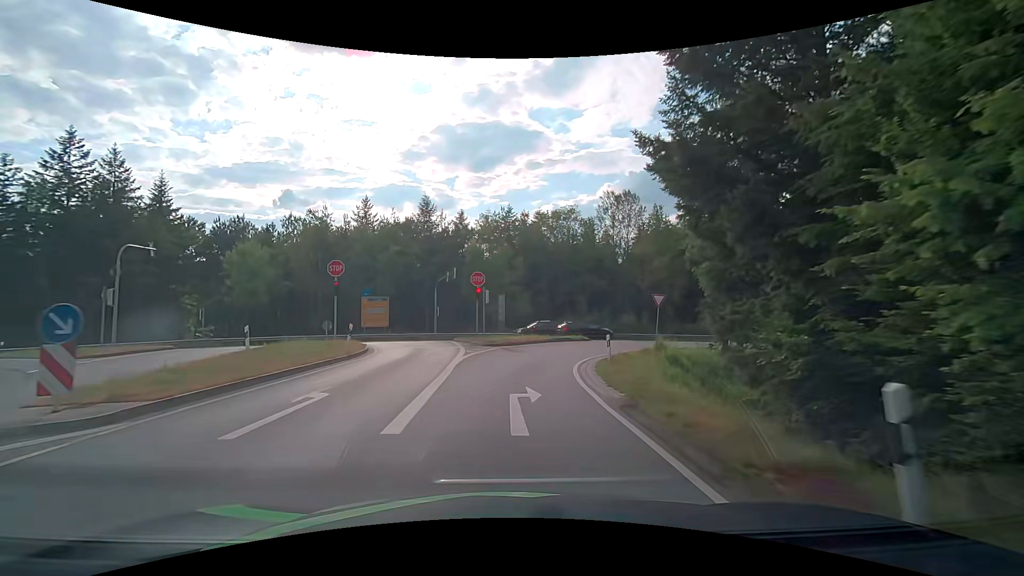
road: secondary_link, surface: asphalt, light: Day
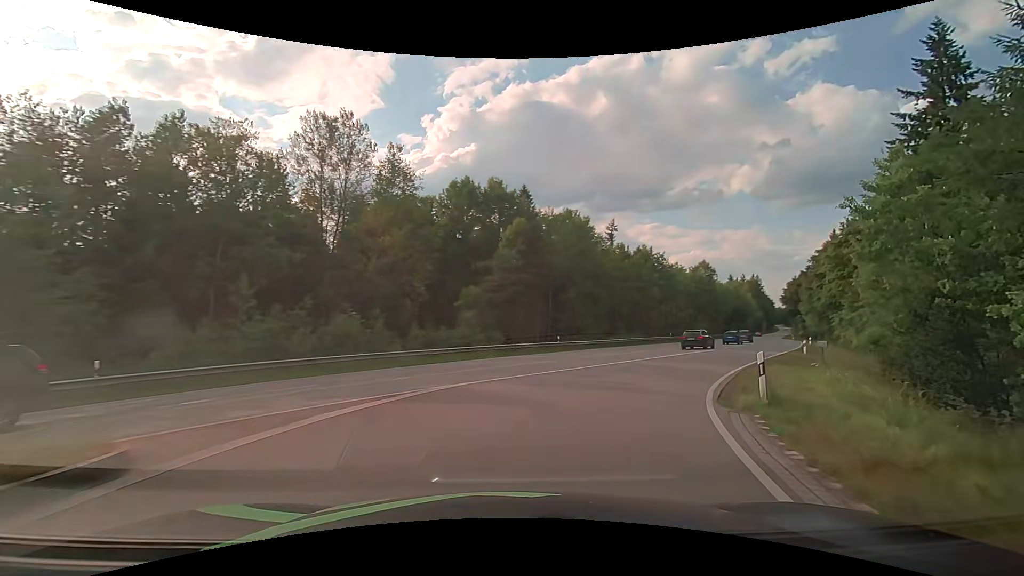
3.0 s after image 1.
(+5.2, +30.4) m; +32°
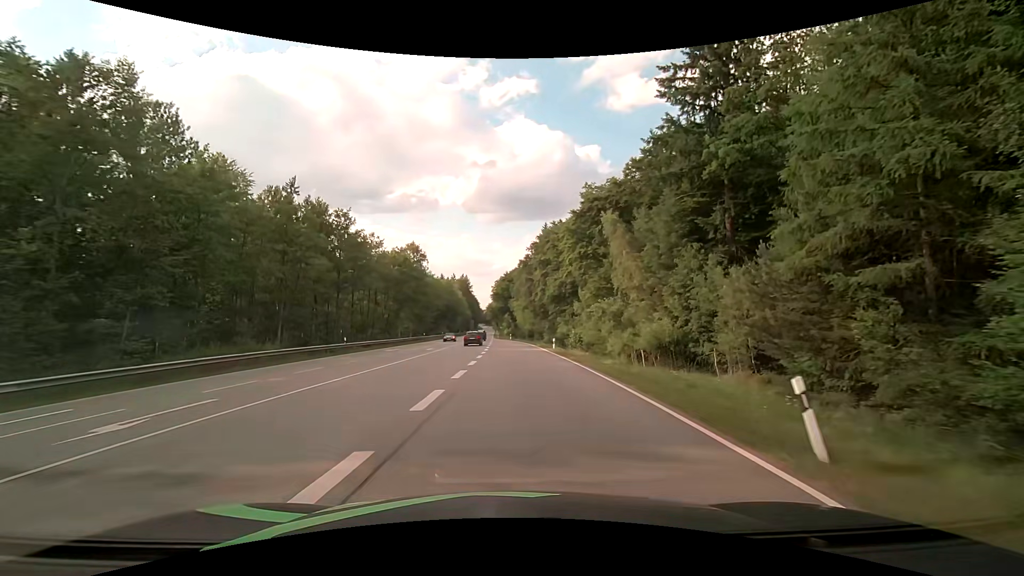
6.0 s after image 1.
(+12.5, +30.7) m; +32°
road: secondary
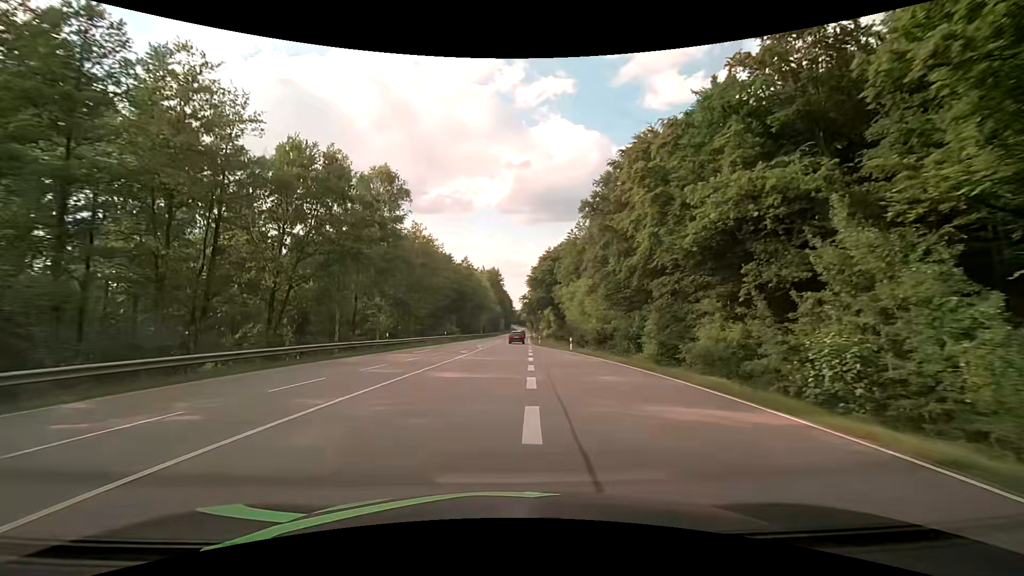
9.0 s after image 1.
(-1.4, +45.4) m; -4°
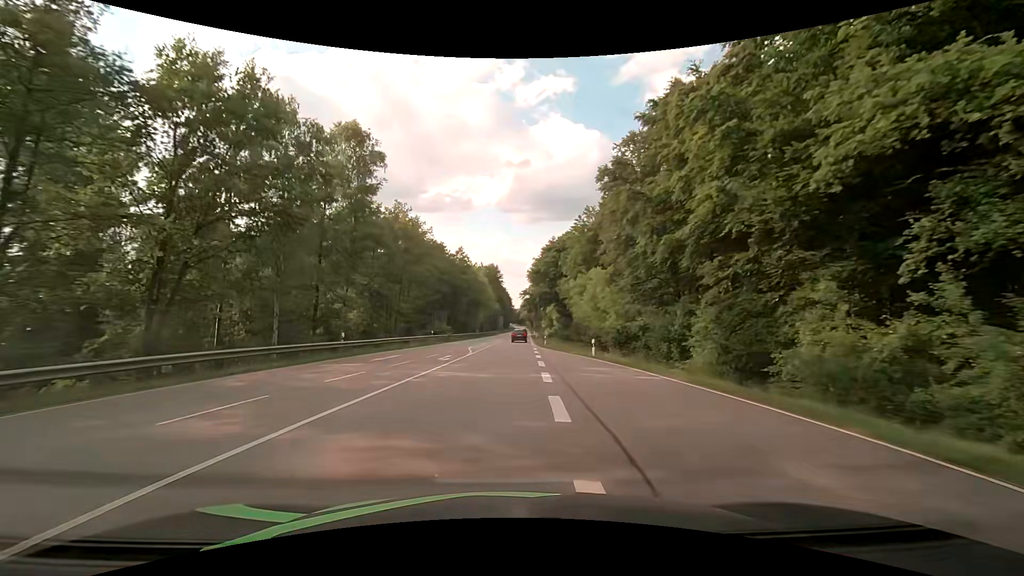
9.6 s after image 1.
(0.0, +10.6) m; 0°
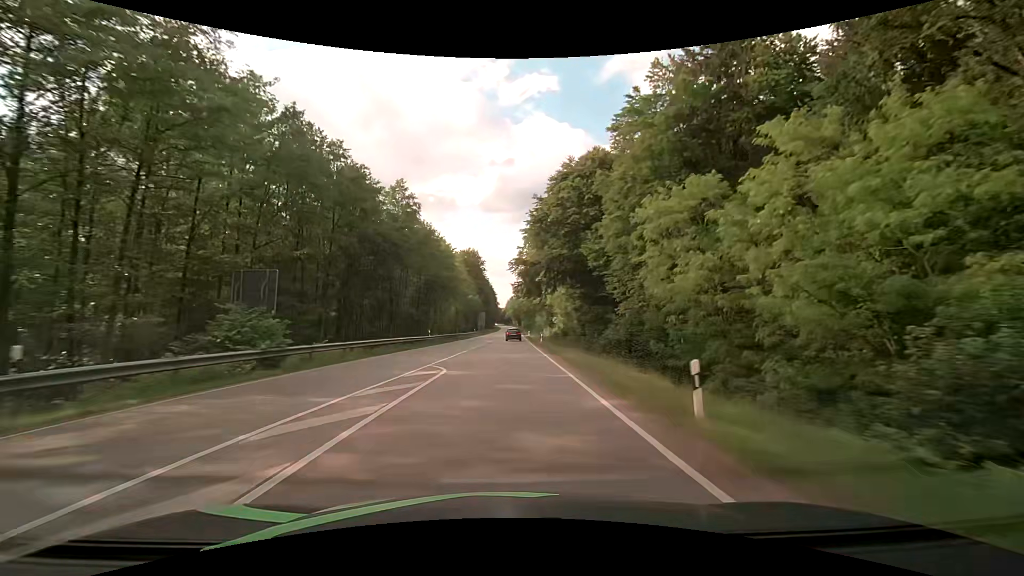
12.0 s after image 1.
(+0.6, +43.8) m; +2°
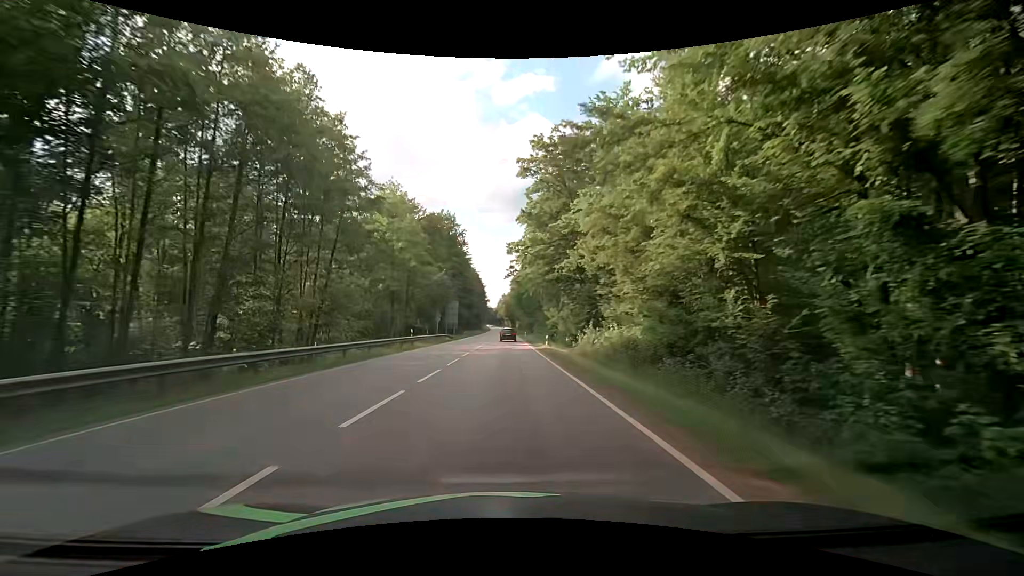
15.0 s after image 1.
(+0.2, +58.2) m; 0°
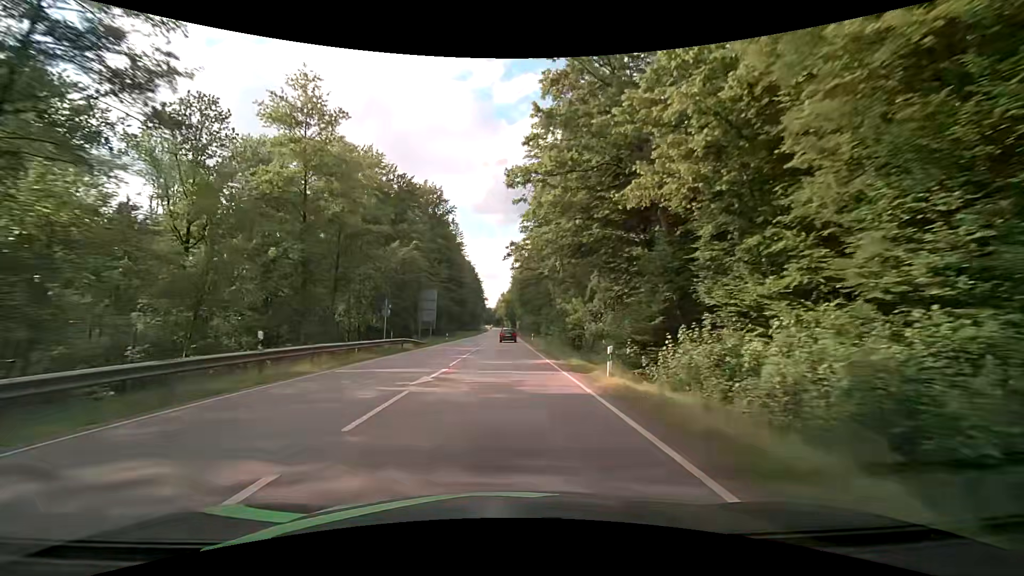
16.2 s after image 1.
(+0.2, +24.2) m; 0°
(0, +10) (0, +20) (0, +30) (0, +40) (0, +50) (0, +60) (0, +70) (0, +80) (0, +90) (0, +100) m
